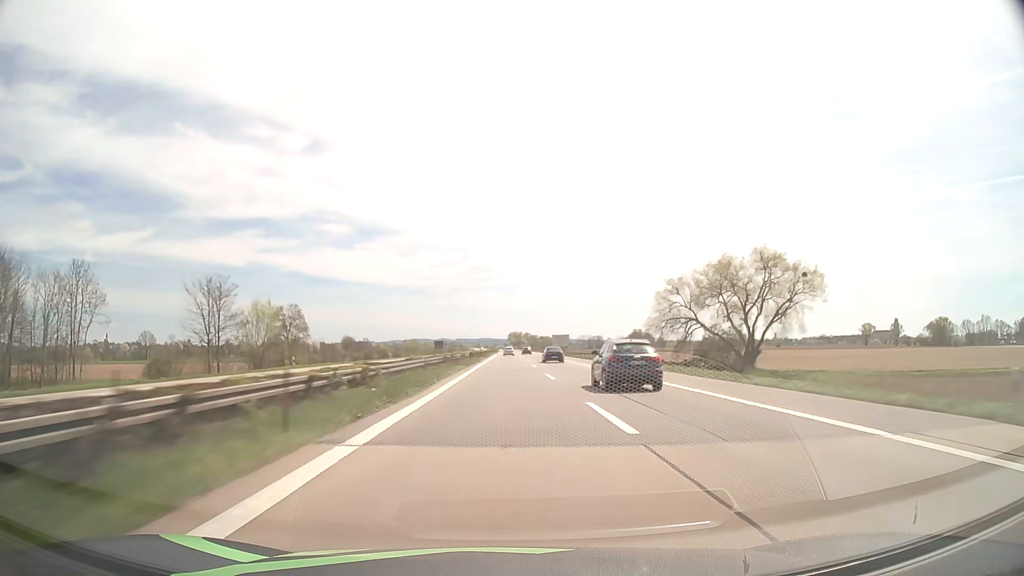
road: motorway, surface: asphalt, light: Day
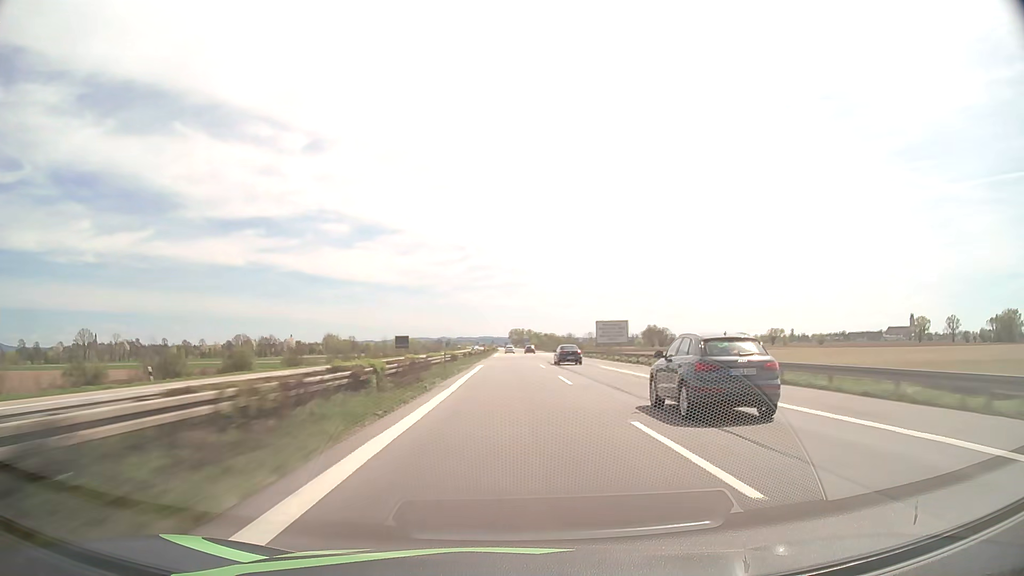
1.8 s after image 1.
(-0.1, +76.5) m; 0°
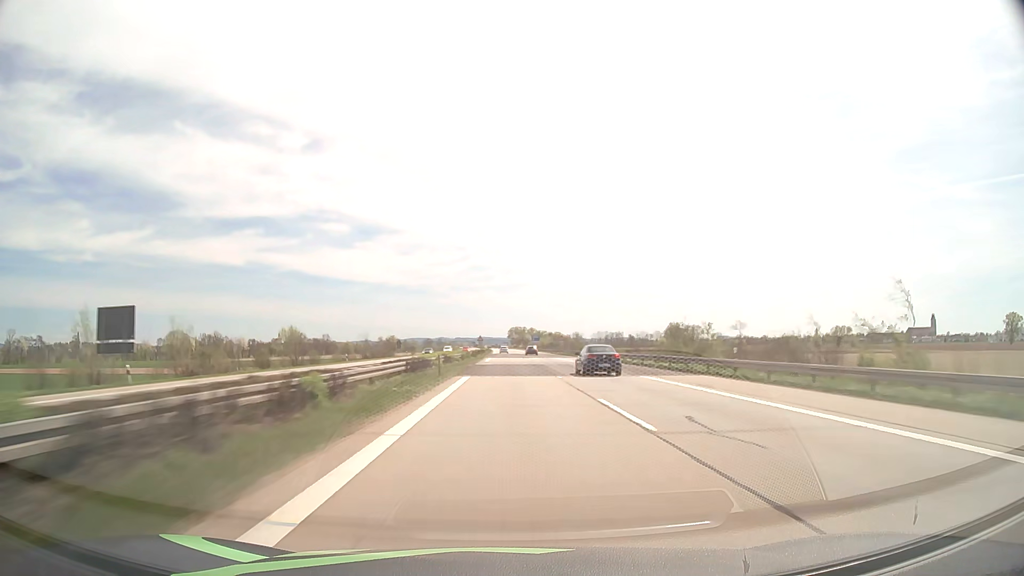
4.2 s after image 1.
(0.0, +102.7) m; 0°
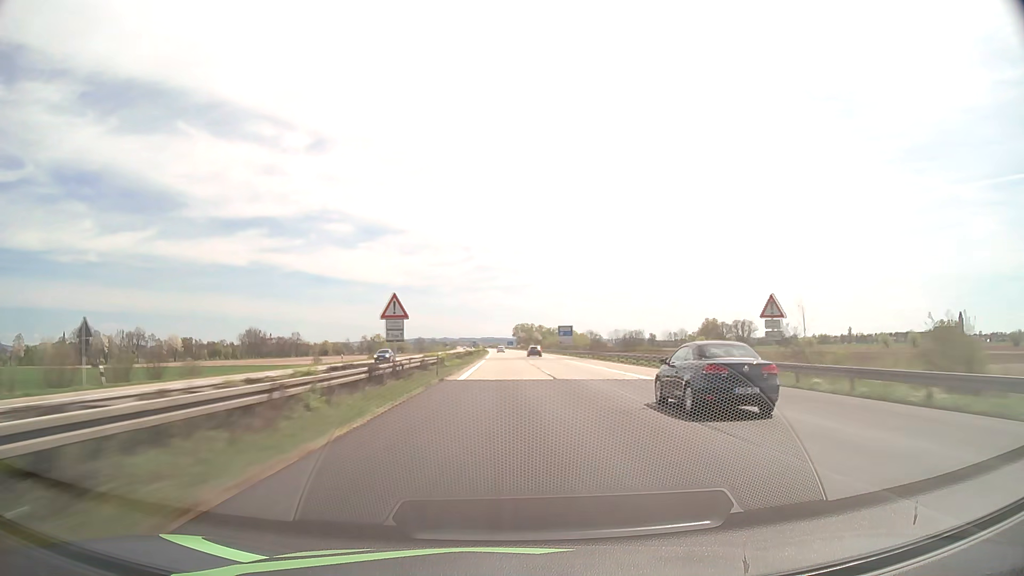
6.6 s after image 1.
(-0.3, +103.0) m; 0°
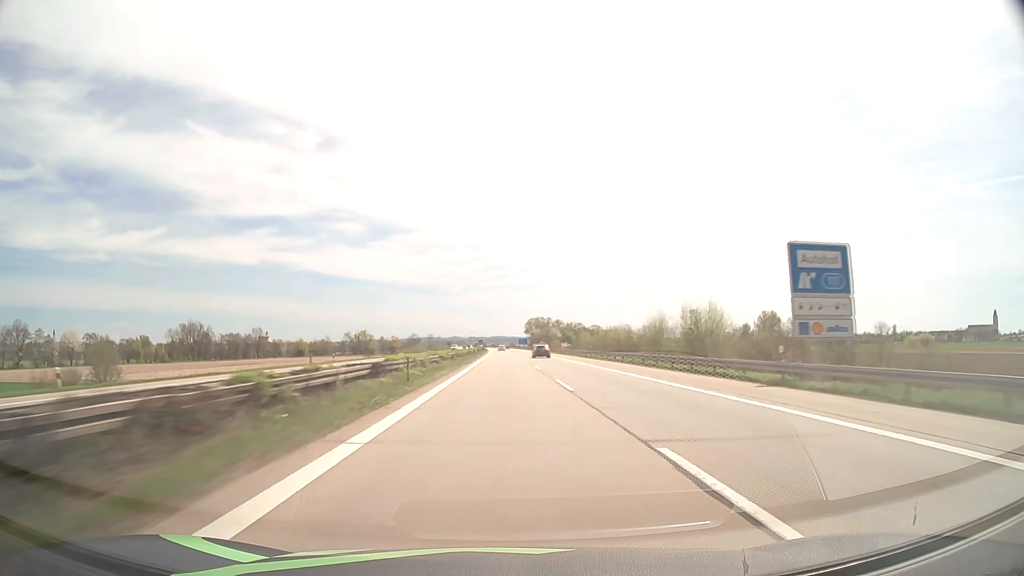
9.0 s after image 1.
(-0.6, +103.2) m; -1°
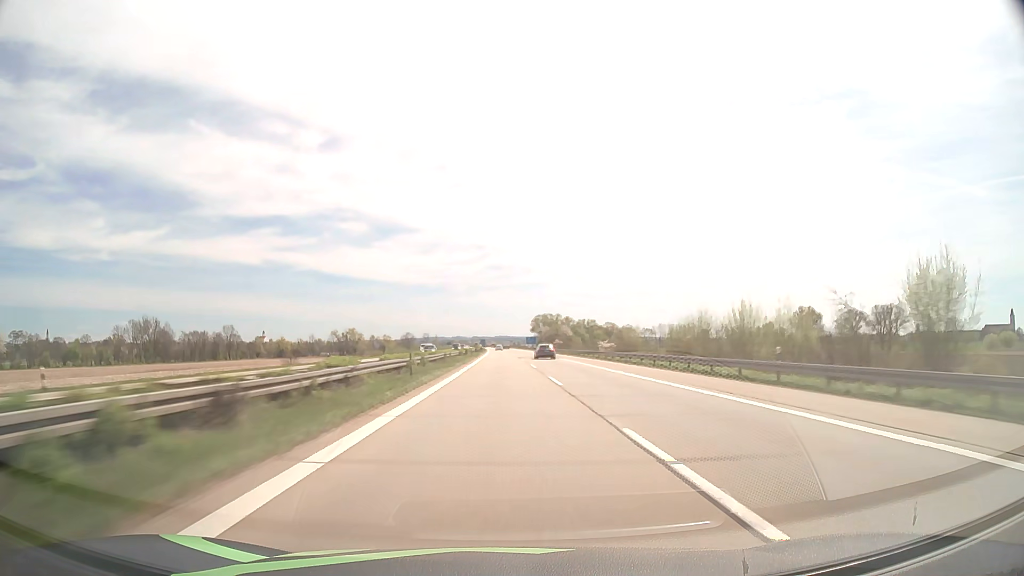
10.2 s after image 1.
(-0.2, +51.6) m; 0°
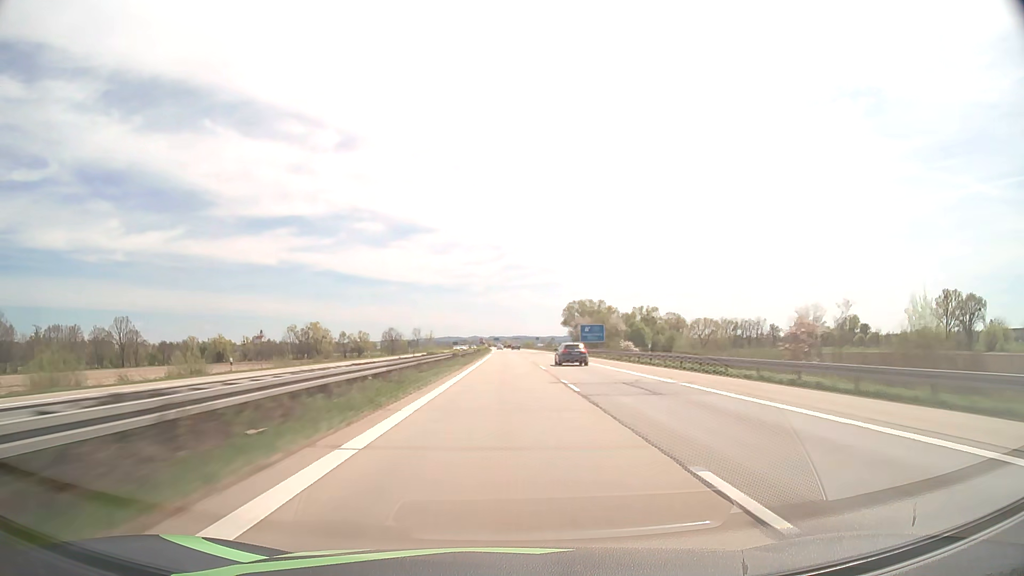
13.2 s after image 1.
(-1.5, +129.0) m; -1°
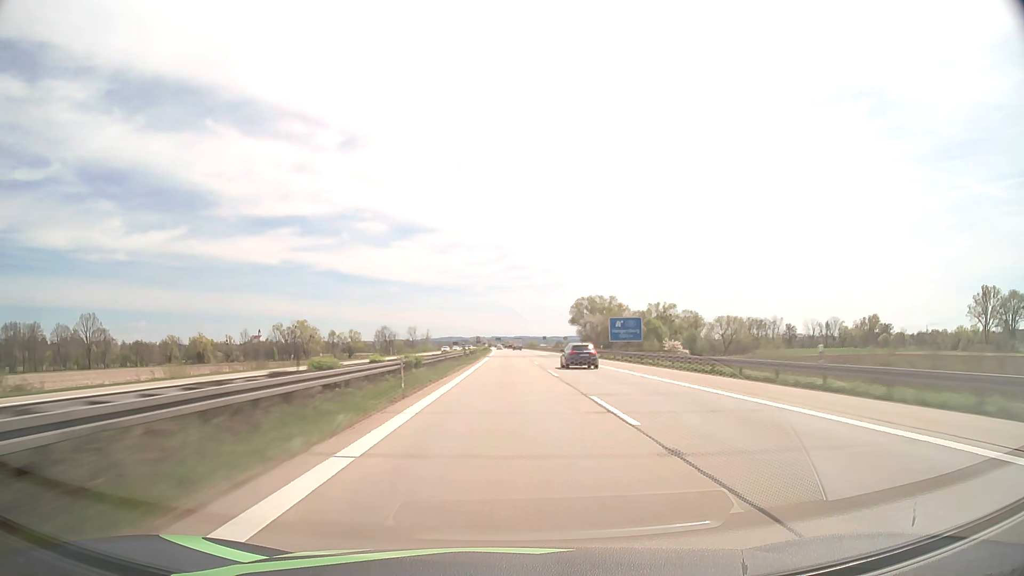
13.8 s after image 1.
(0.0, +25.7) m; 0°
(0, +10) (0, +20) (0, +30) (0, +40) (0, +50) (0, +60) (0, +70) (0, +80) (0, +90) (-1, +100) m
